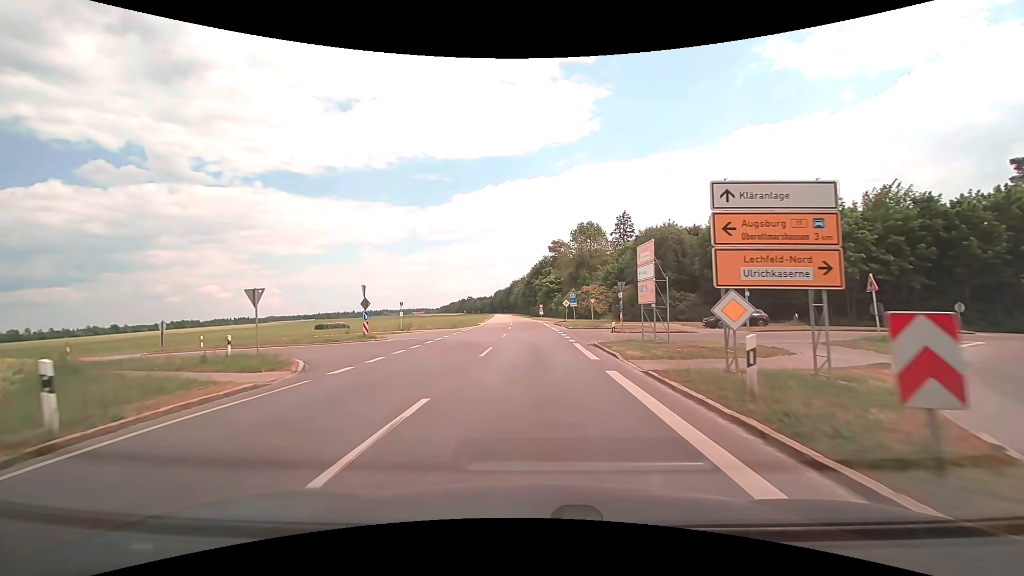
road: tertiary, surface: asphalt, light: Day
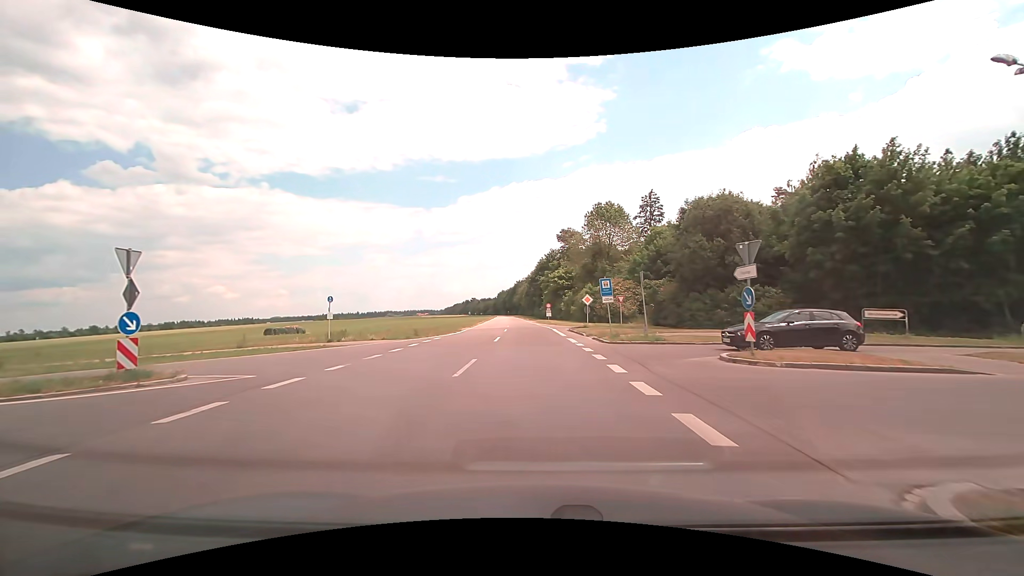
(0.0, +17.9) m; 0°
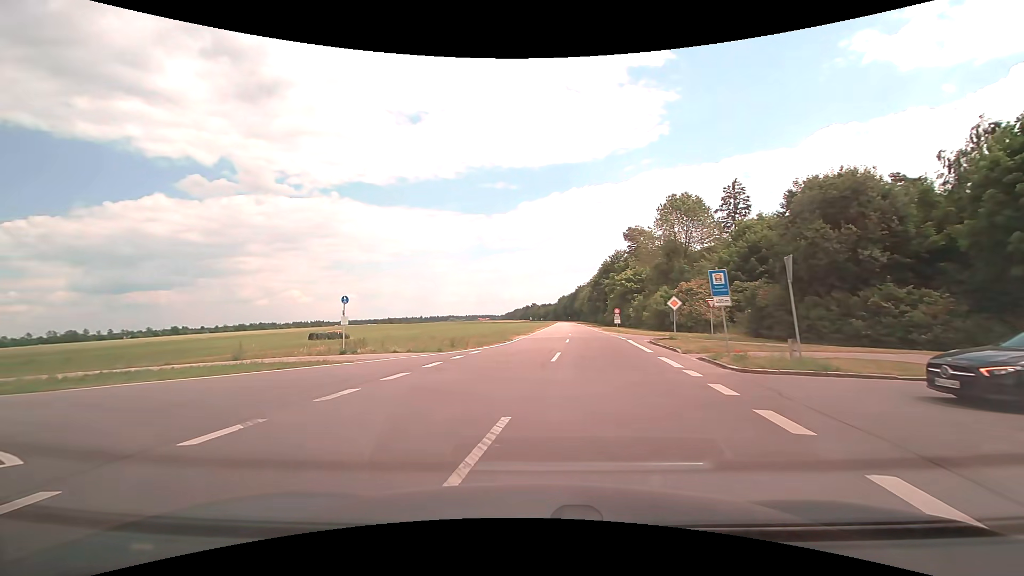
(-0.3, +7.4) m; -6°
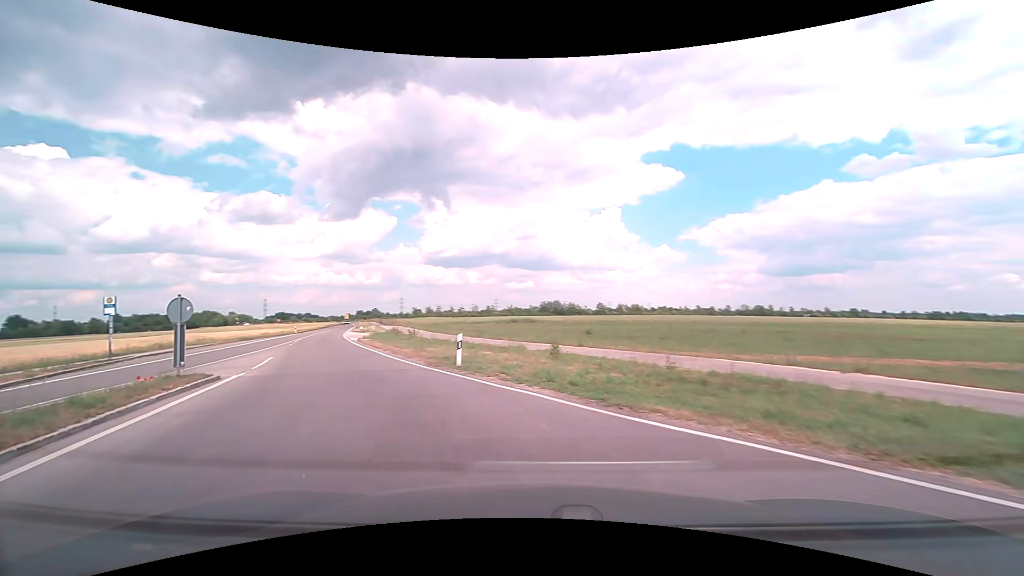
(-7.0, +12.6) m; -67°
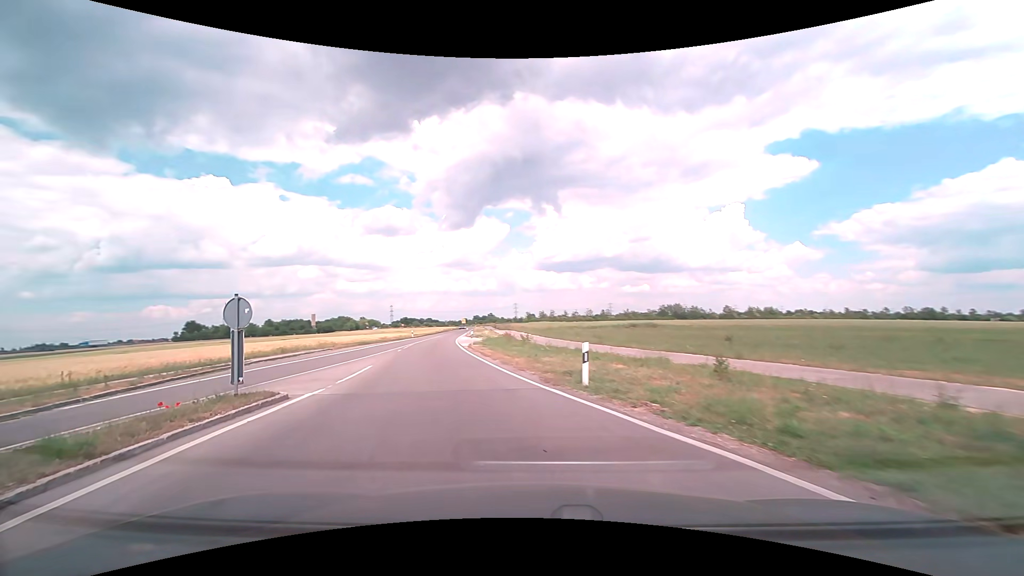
(-0.4, +3.7) m; -12°
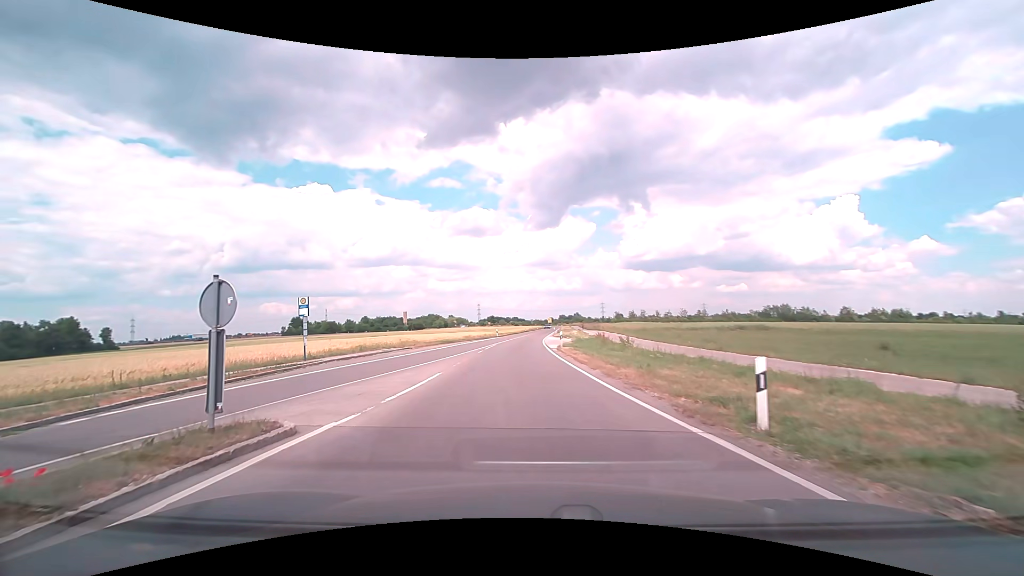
(-0.5, +4.0) m; -11°
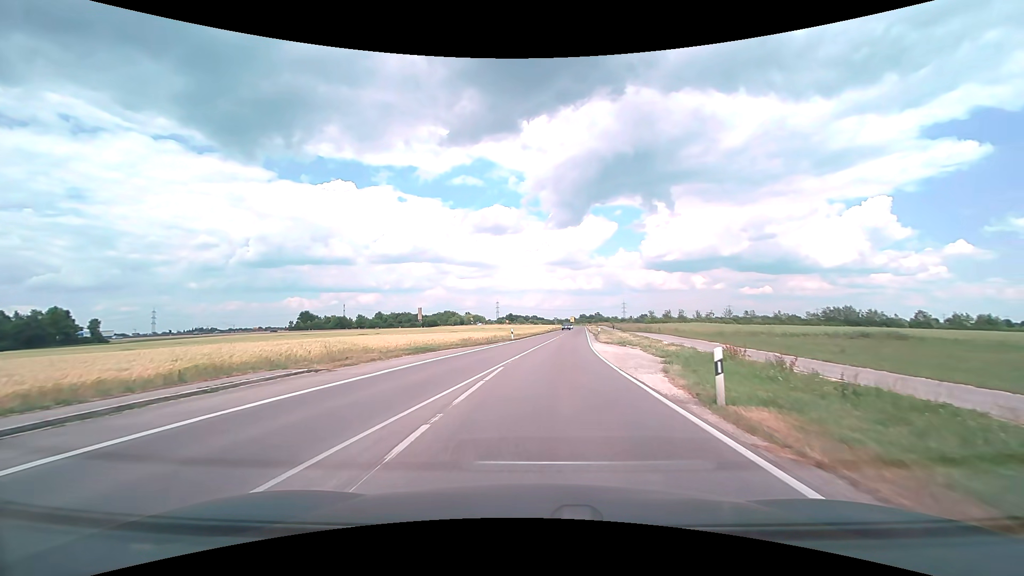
(-1.6, +20.8) m; -3°
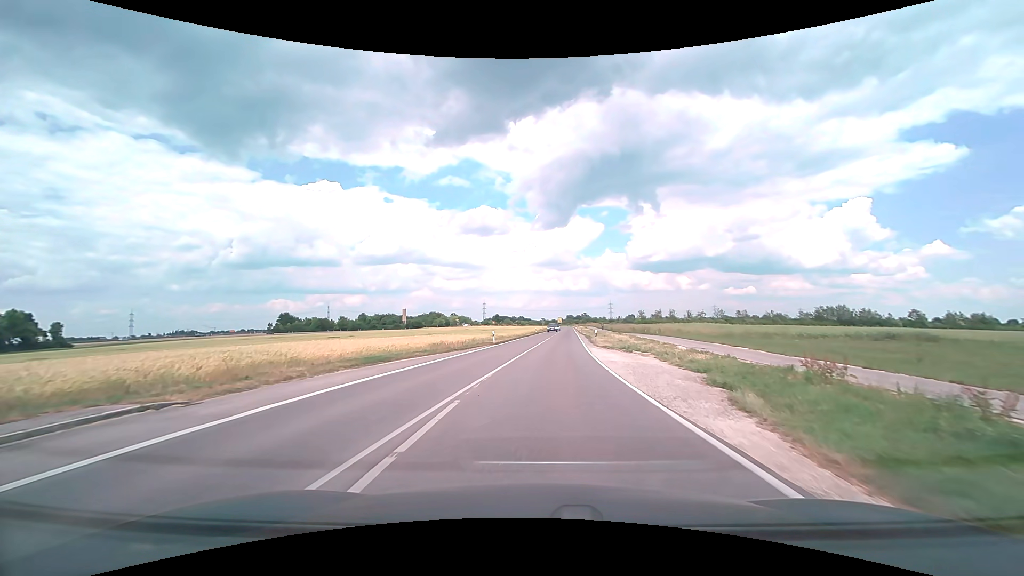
(+0.1, +6.4) m; +2°
(0, +10) (+1, +20) (+1, +30) (+2, +40) (+3, +50) (+4, +60) (+4, +70) (+5, +80) (+6, +90) (+6, +100) m
